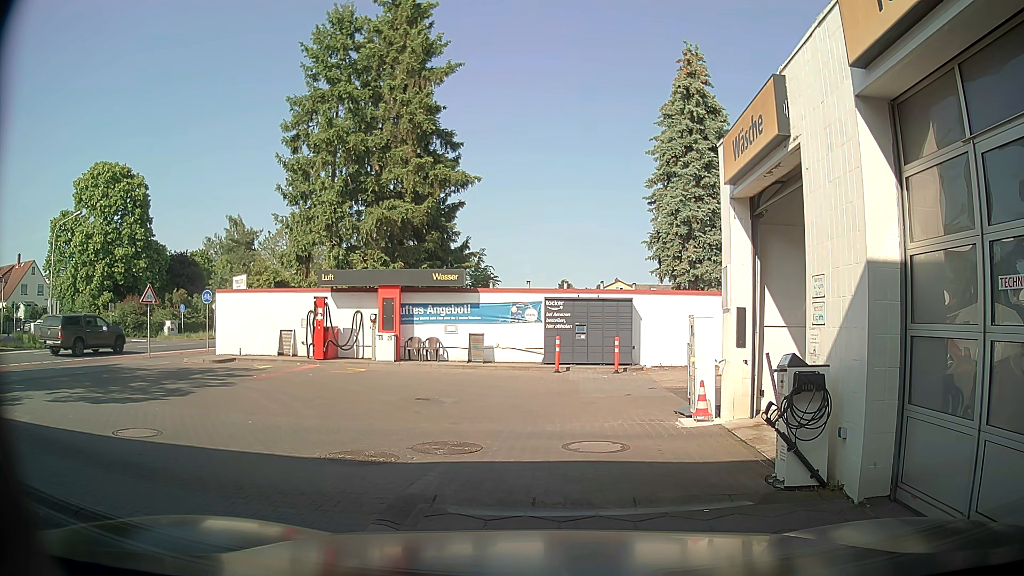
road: service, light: Day
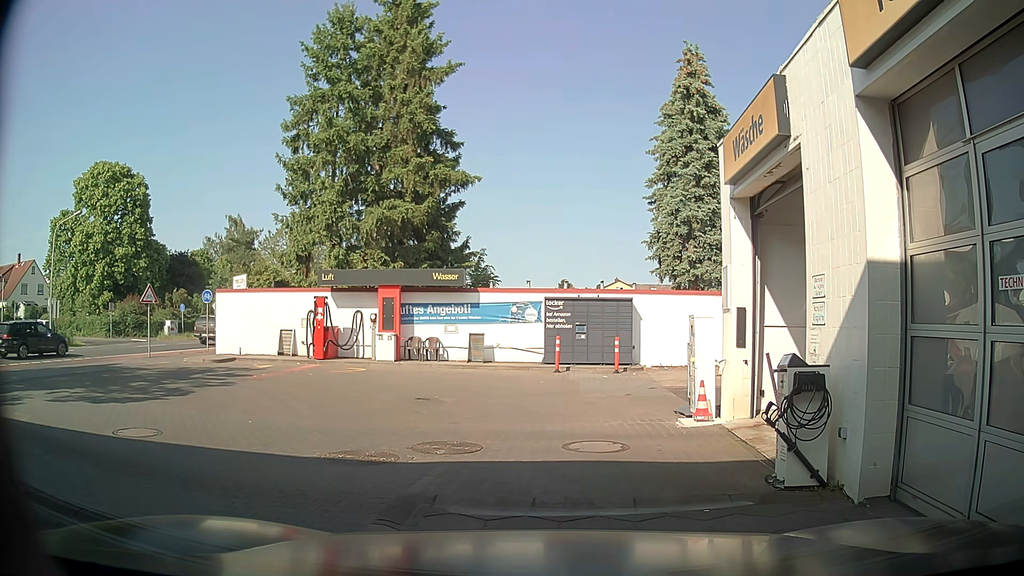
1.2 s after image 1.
(0.0, 0.0) m; 0°
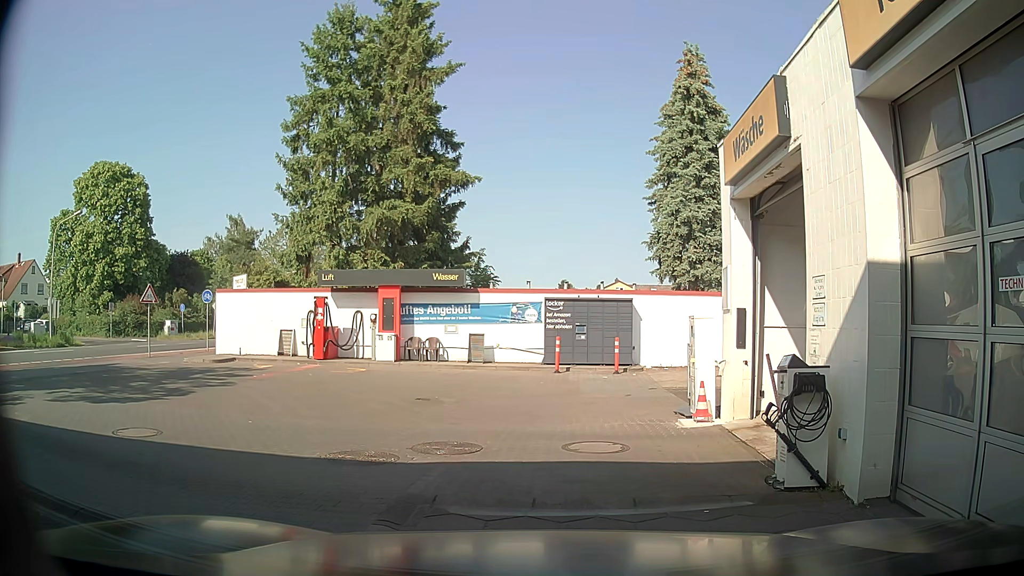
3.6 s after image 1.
(0.0, 0.0) m; 0°
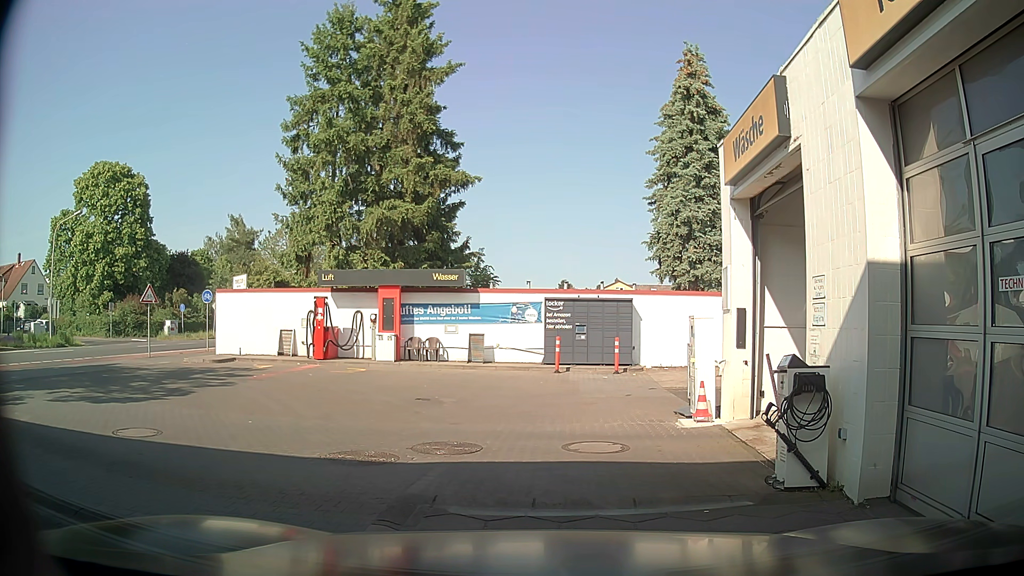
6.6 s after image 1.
(0.0, 0.0) m; 0°
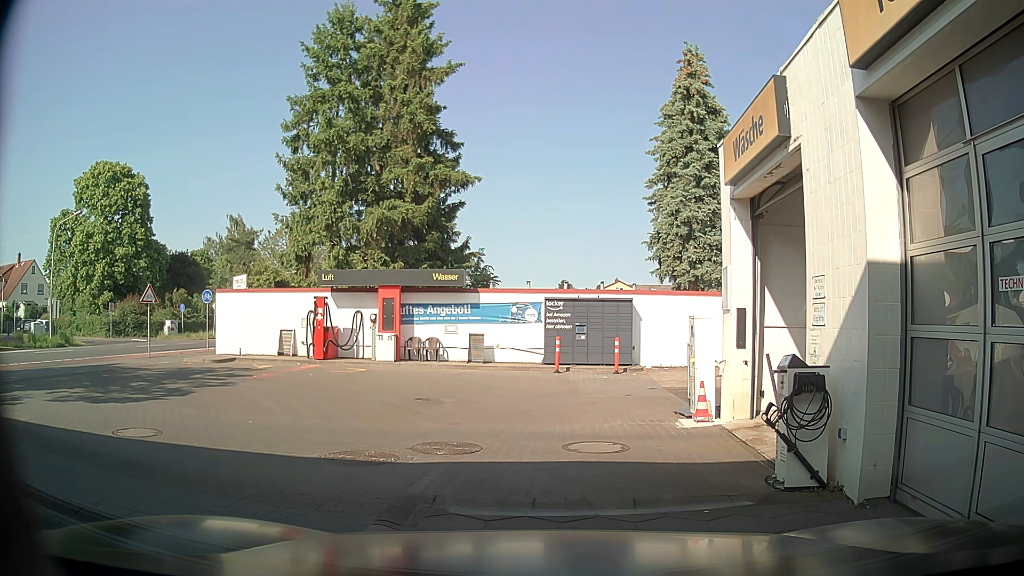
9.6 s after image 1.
(0.0, 0.0) m; 0°
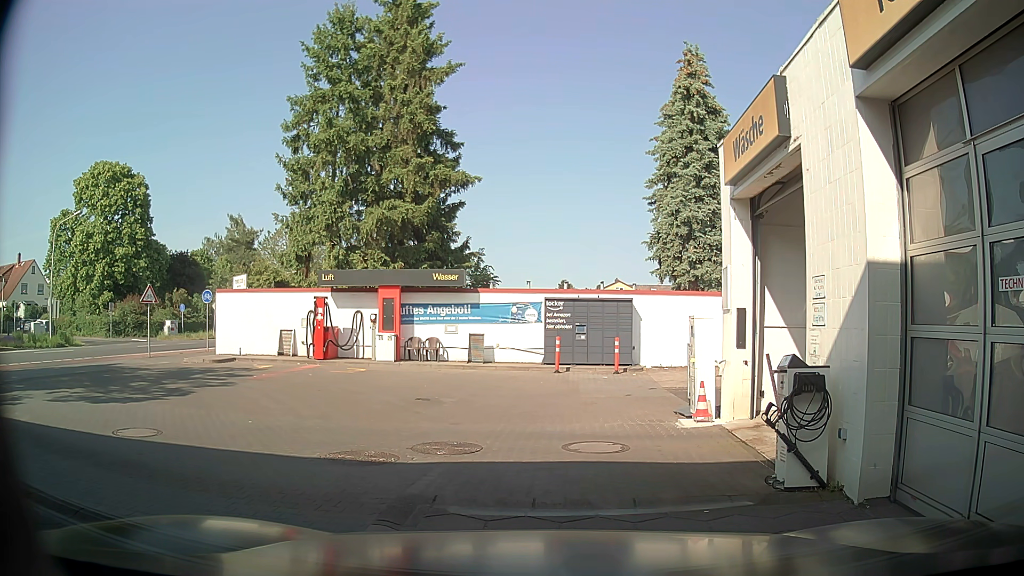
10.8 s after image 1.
(0.0, 0.0) m; 0°
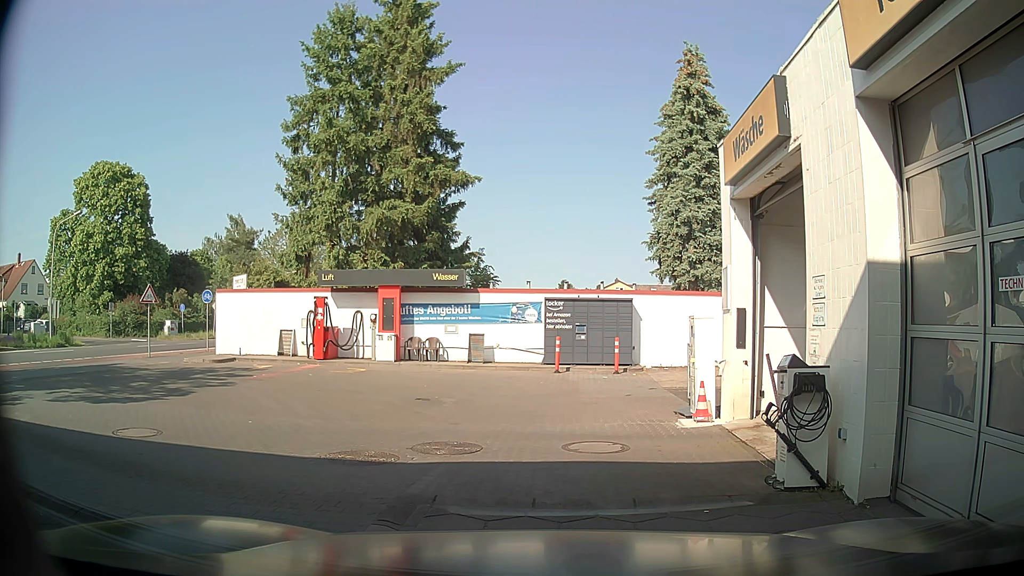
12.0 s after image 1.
(0.0, 0.0) m; 0°
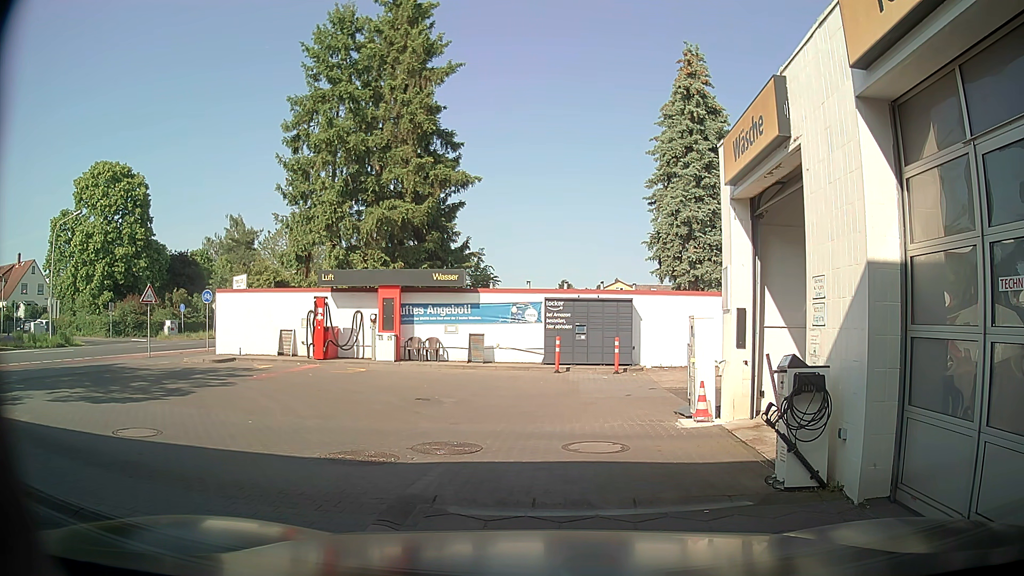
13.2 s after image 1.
(0.0, 0.0) m; 0°
